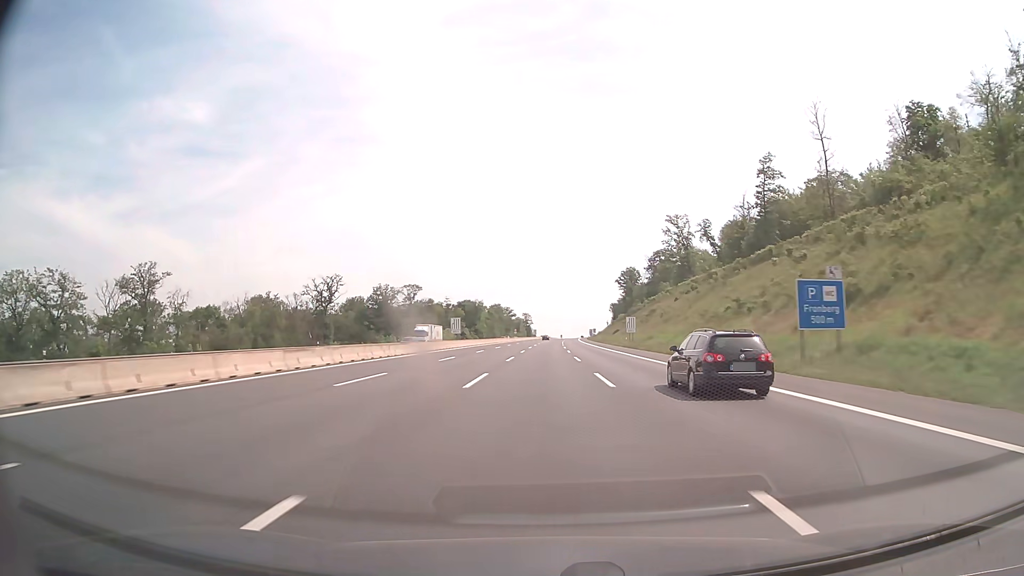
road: motorway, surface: asphalt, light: Day
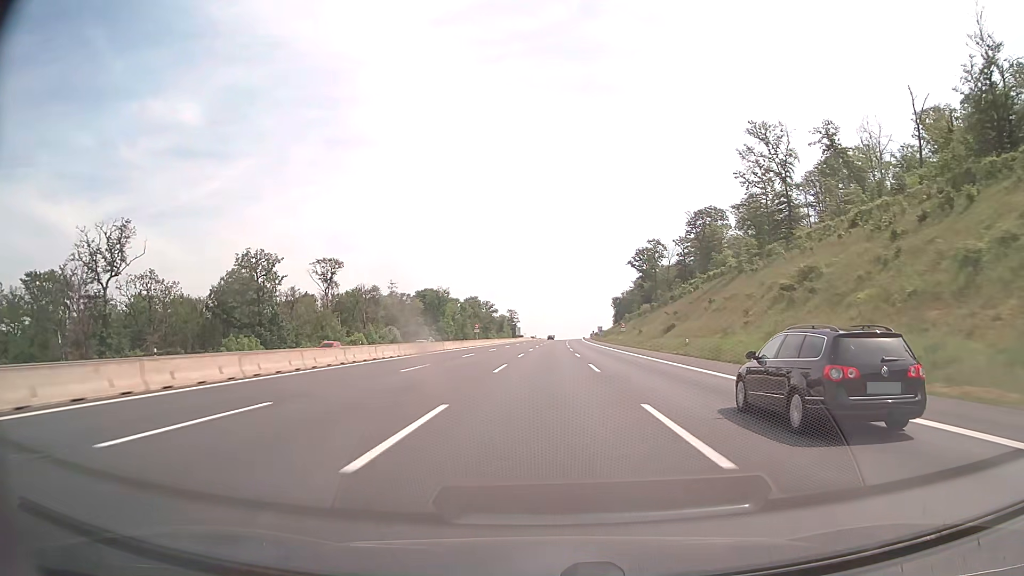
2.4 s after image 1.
(+0.7, +82.4) m; +1°
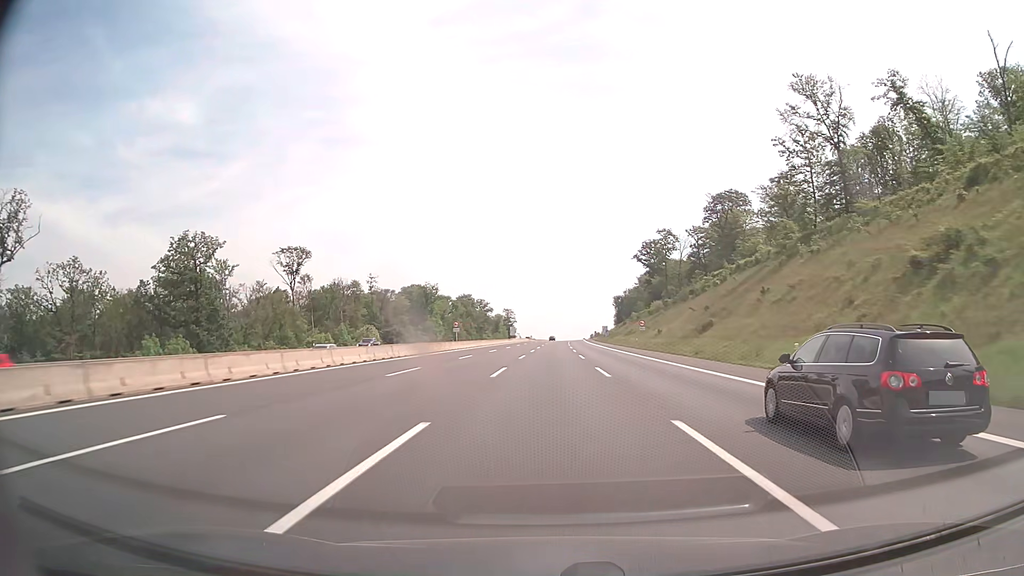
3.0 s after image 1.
(0.0, +20.6) m; 0°
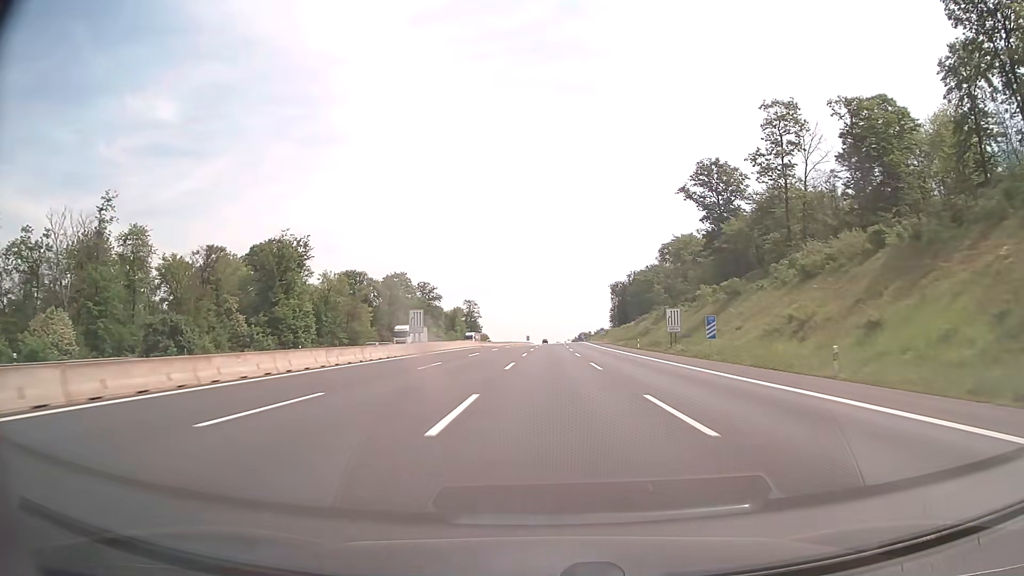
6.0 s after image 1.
(+1.5, +103.1) m; +2°
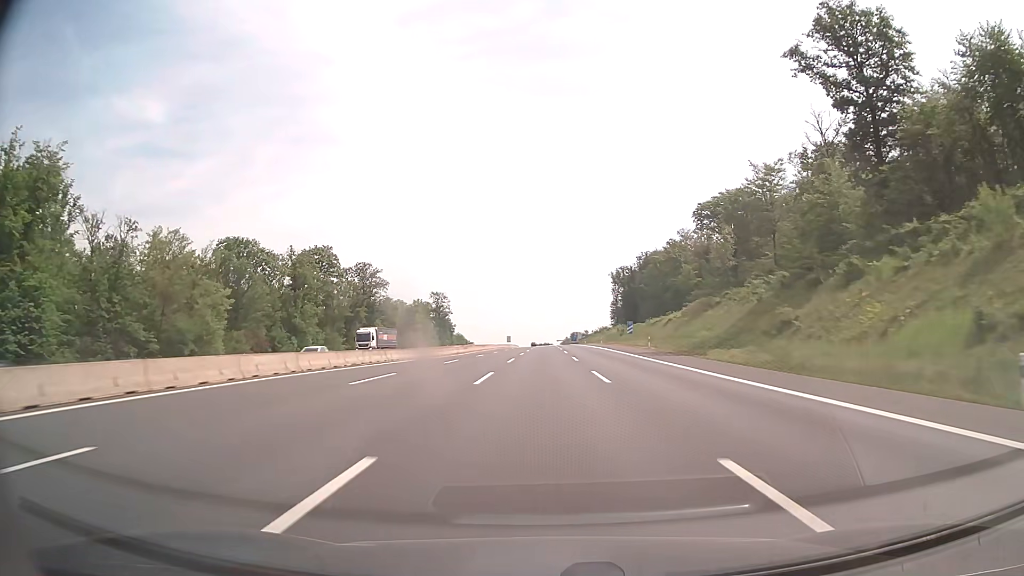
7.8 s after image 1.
(+0.9, +61.9) m; +1°
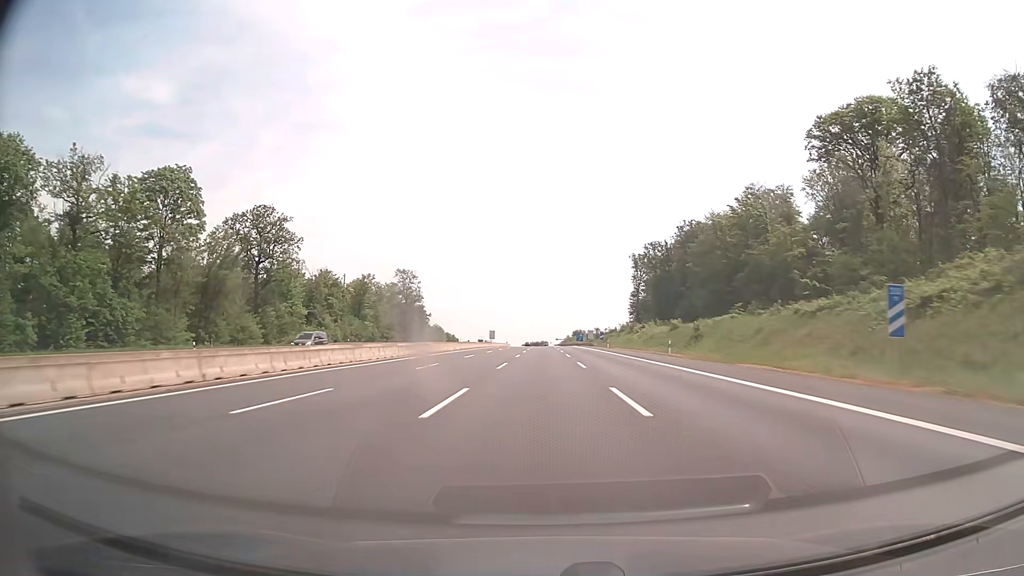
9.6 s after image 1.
(+0.1, +61.8) m; 0°
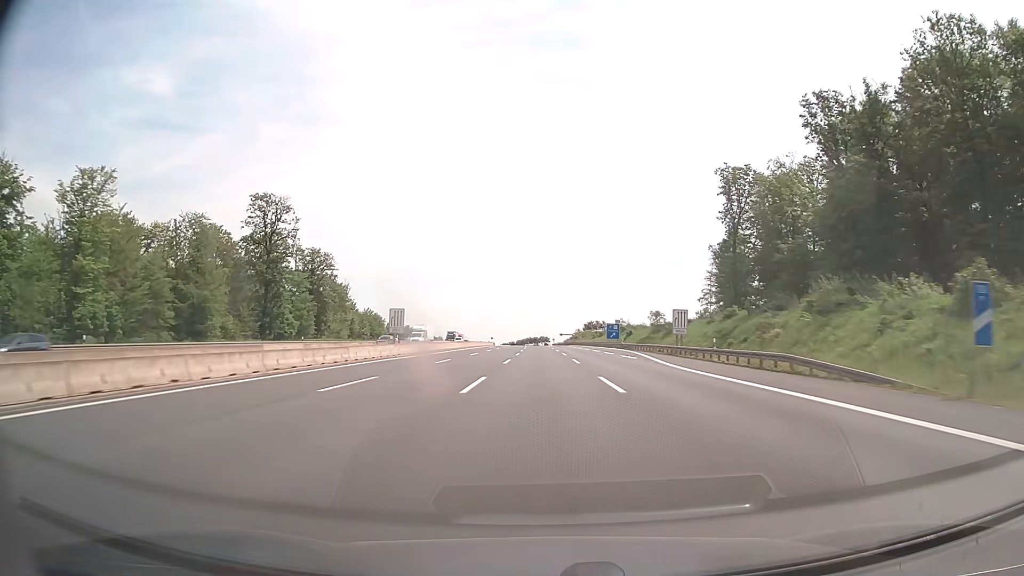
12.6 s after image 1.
(+0.2, +103.3) m; 0°
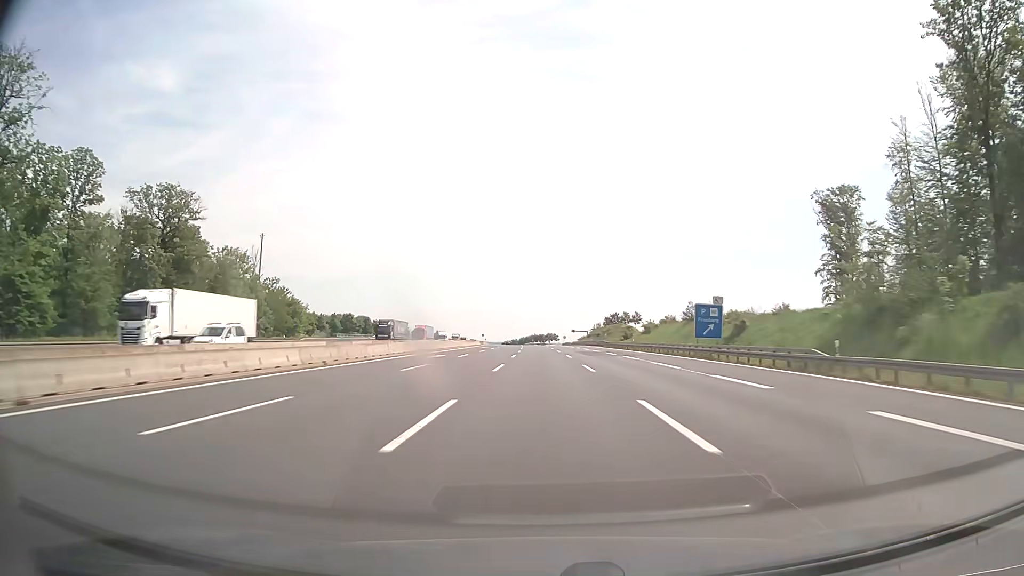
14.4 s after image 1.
(-0.3, +62.1) m; 0°
(0, +10) (0, +20) (0, +30) (0, +40) (0, +50) (0, +60) (0, +70) (-1, +80) (-1, +90) (-1, +100) m
